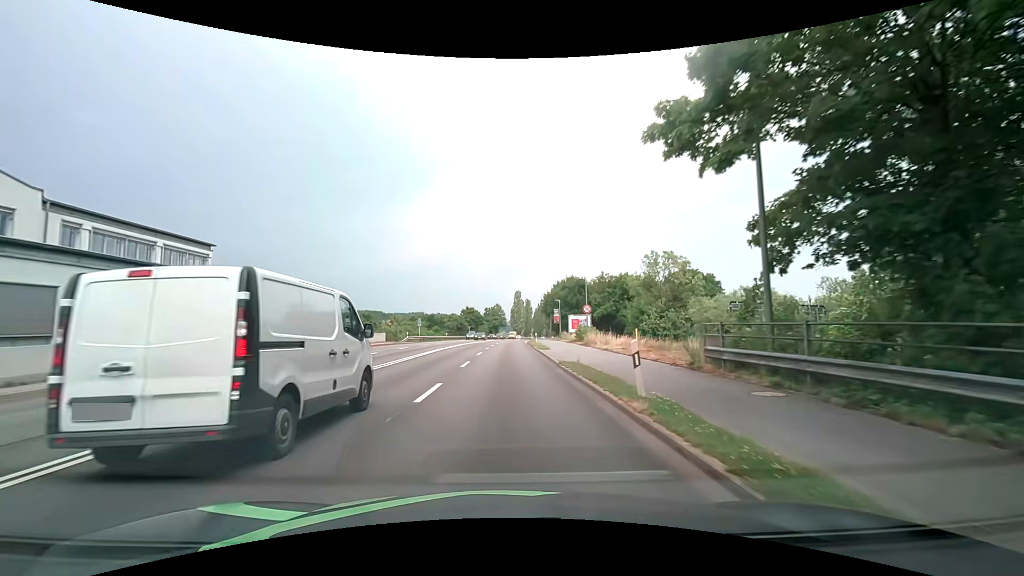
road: primary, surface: asphalt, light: Day
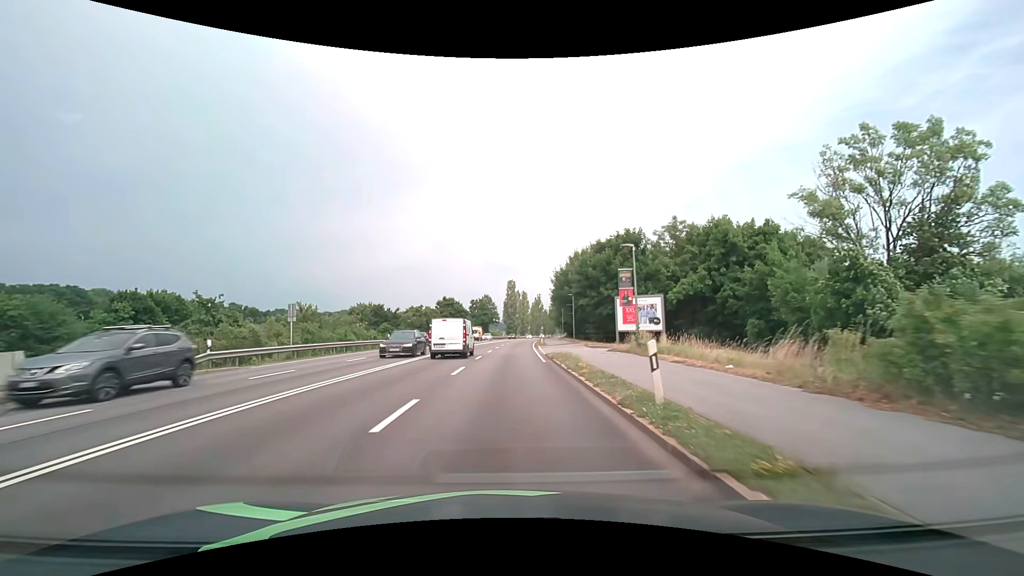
(+0.2, +39.0) m; +1°
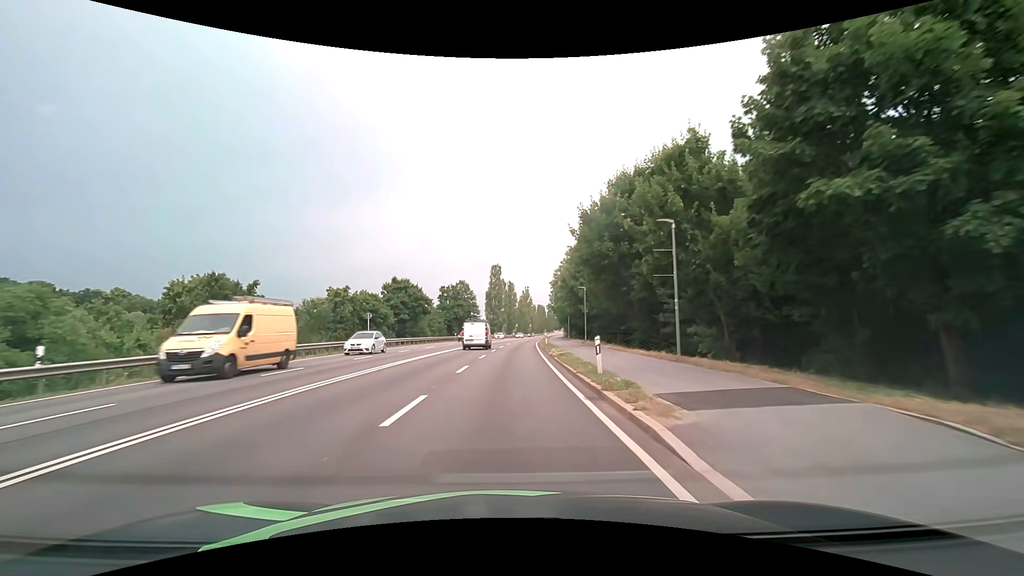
(+0.5, +35.6) m; +2°
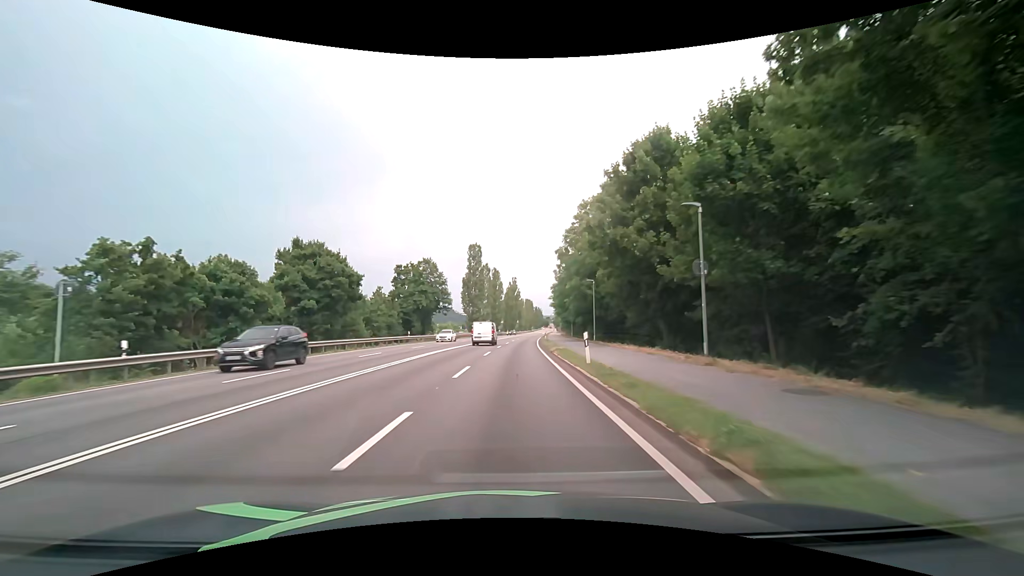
(+0.4, +29.2) m; +1°
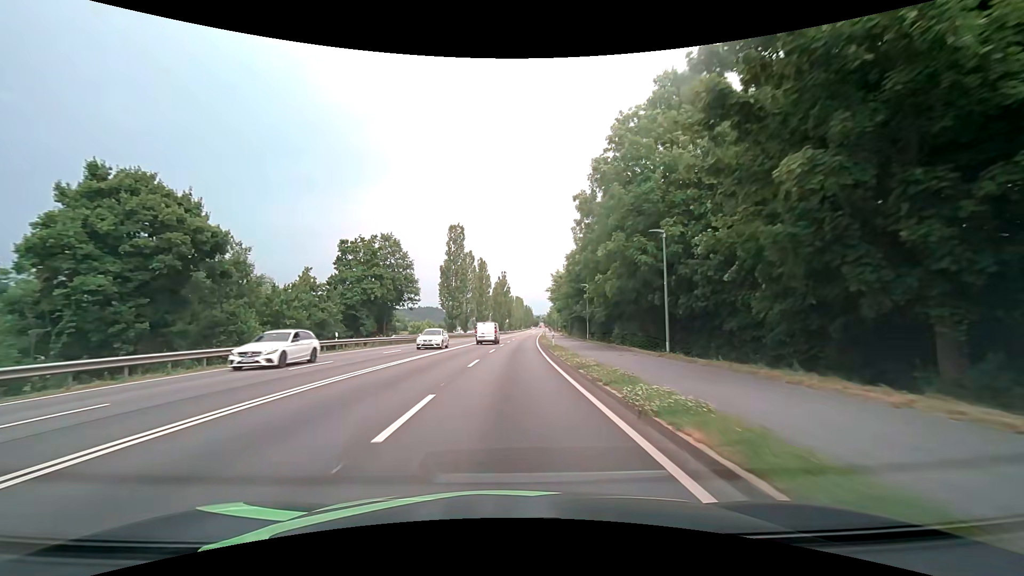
(+0.3, +19.9) m; +1°
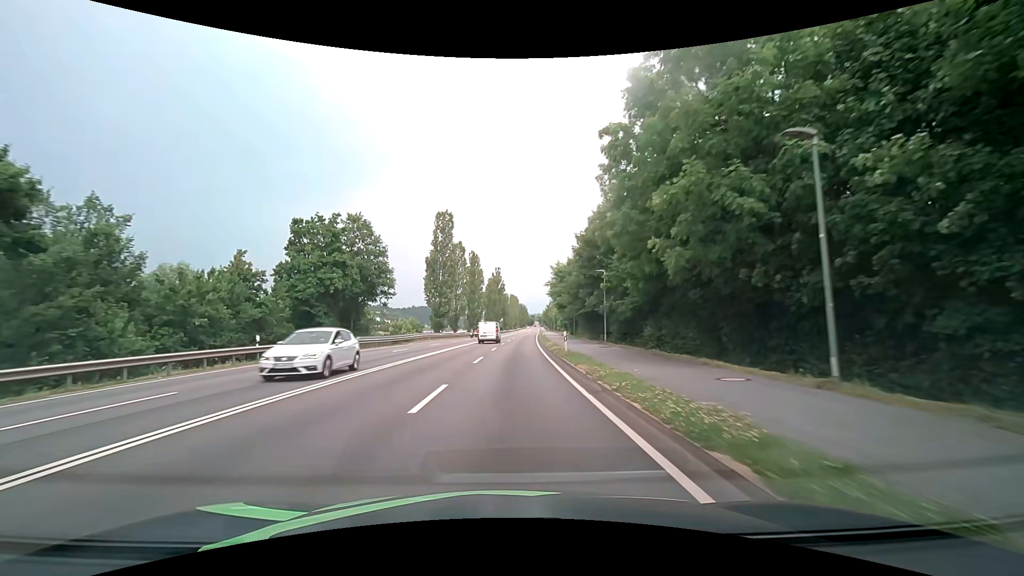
(+0.1, +10.1) m; 0°
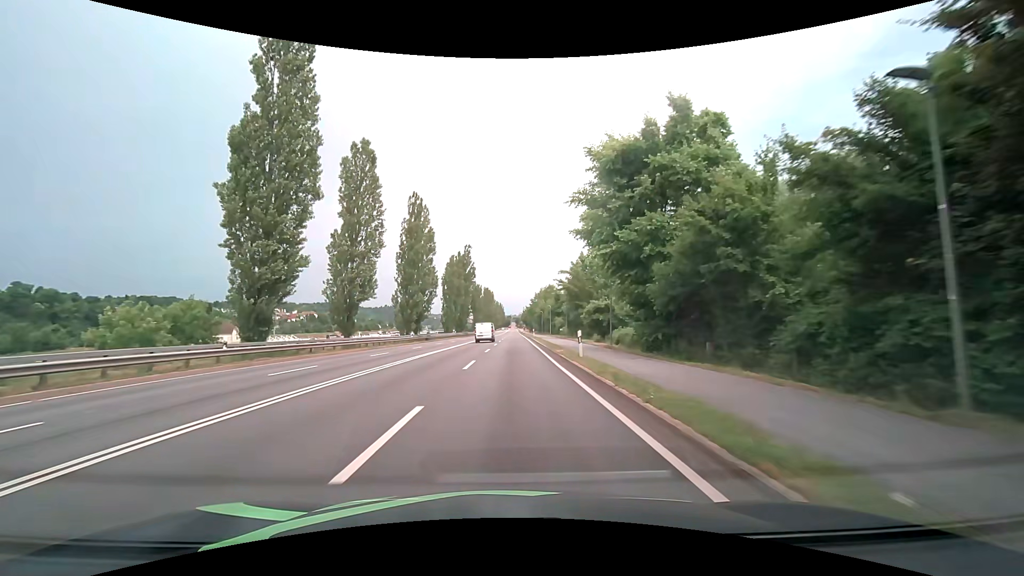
(+1.4, +51.3) m; +3°
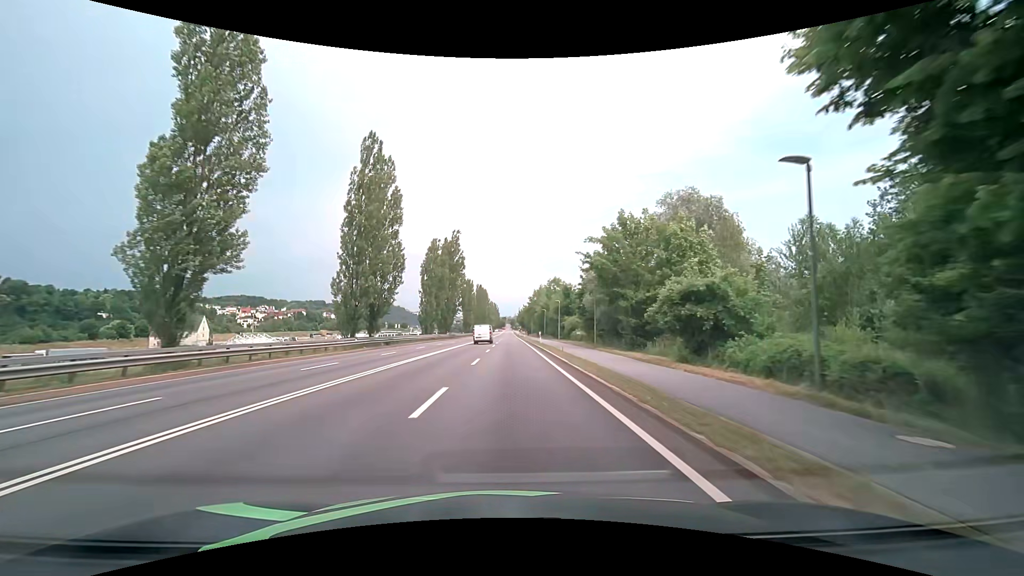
(+0.2, +21.0) m; +1°
(0, +10) (0, +20) (0, +30) (0, +40) (0, +50) (+1, +60) (+1, +70) (+1, +80) (+1, +90) (+1, +100) m
